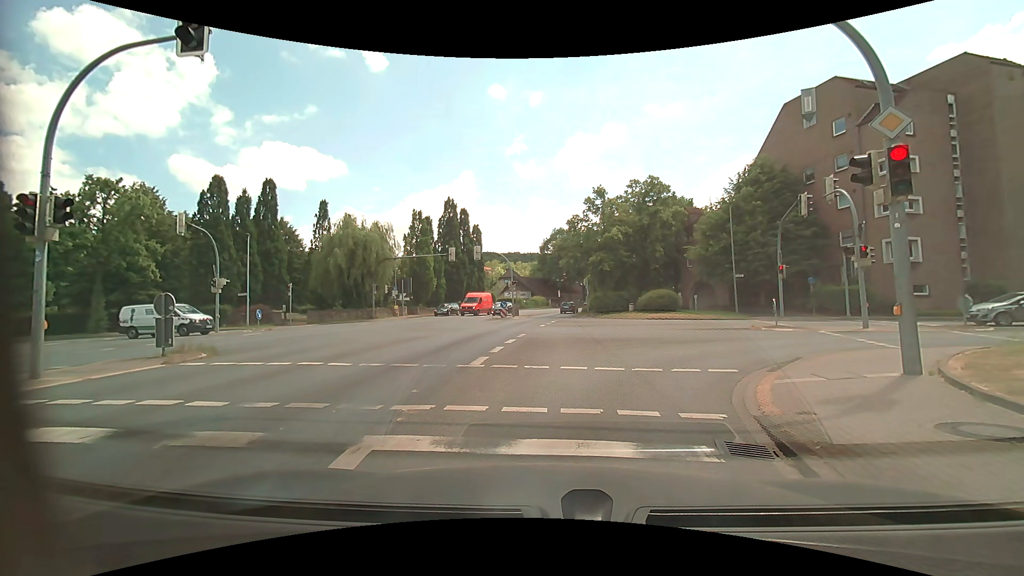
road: primary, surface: asphalt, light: Day
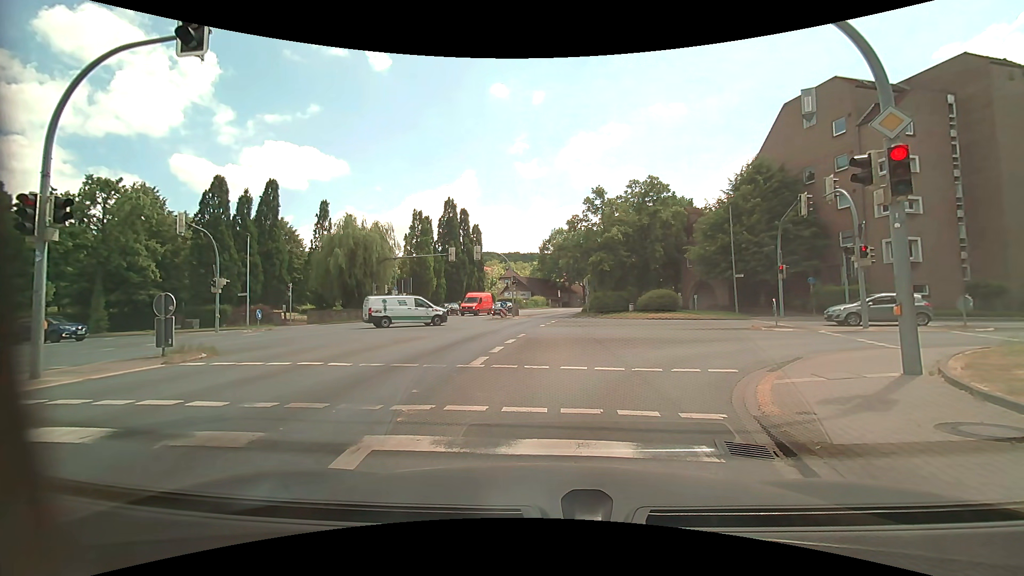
(0.0, 0.0) m; 0°
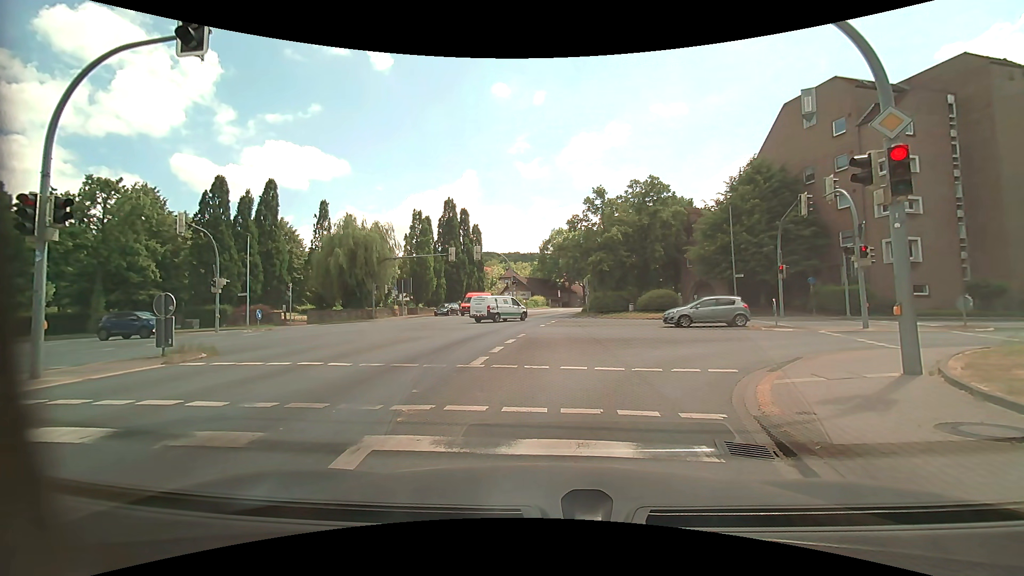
(0.0, 0.0) m; 0°
(+1, +10) (+7, +18) (+17, +20) (+27, +18) (+36, +16) (+46, +14) (+56, +11) (+66, +9) (+75, +7) (+85, +6) m
